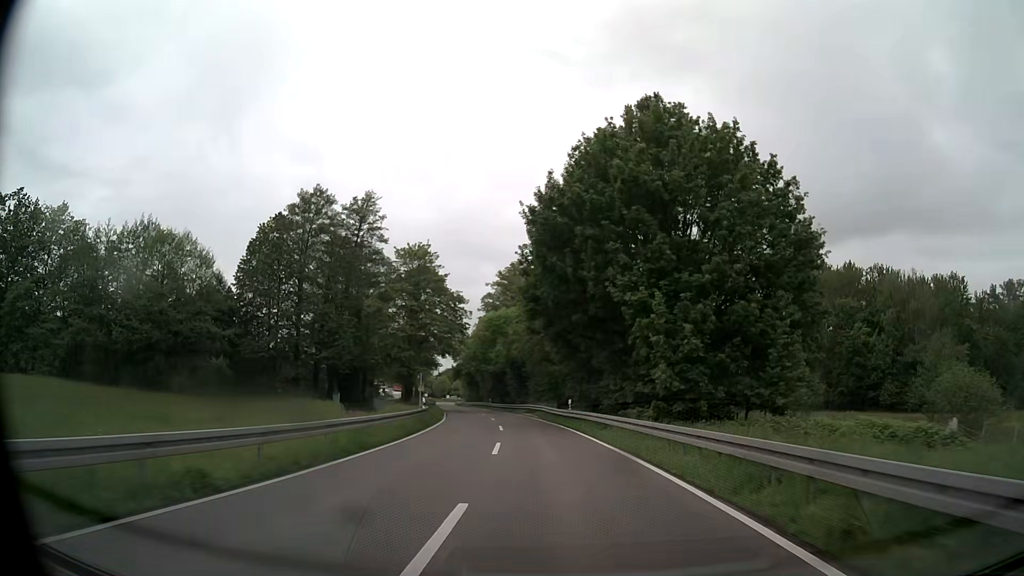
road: secondary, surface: asphalt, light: Day
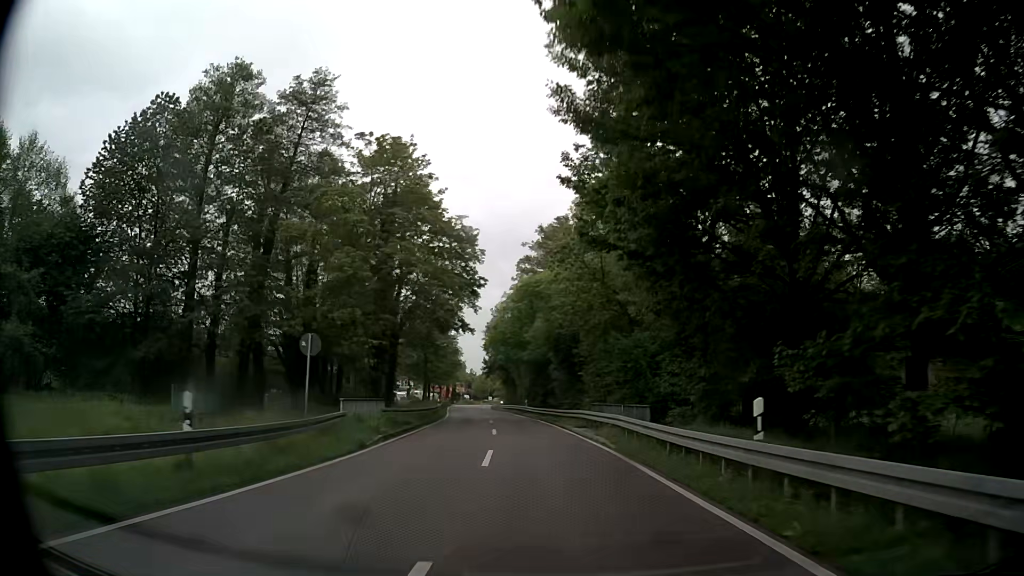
(-1.0, +27.3) m; -4°
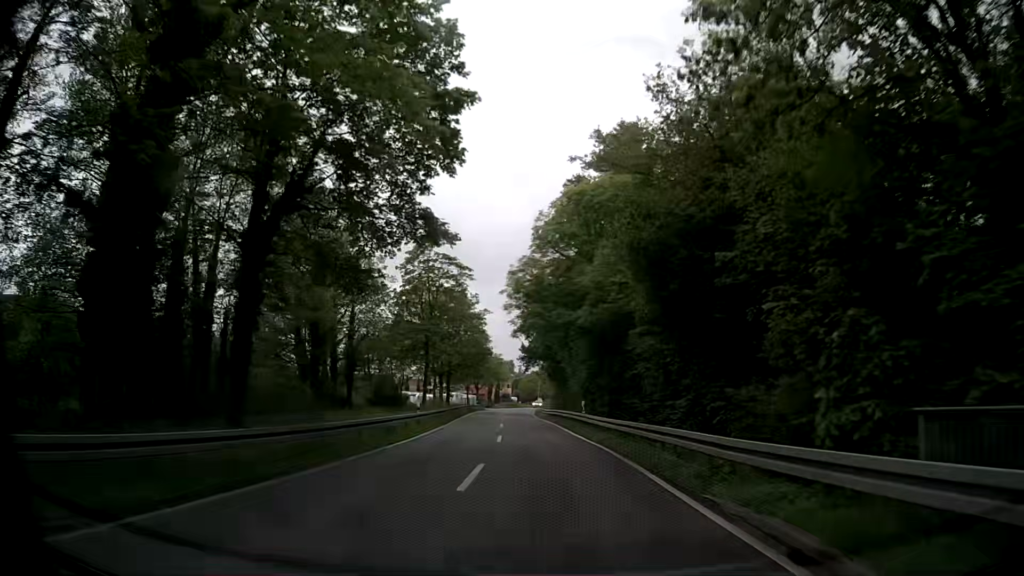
(-1.0, +27.4) m; -5°
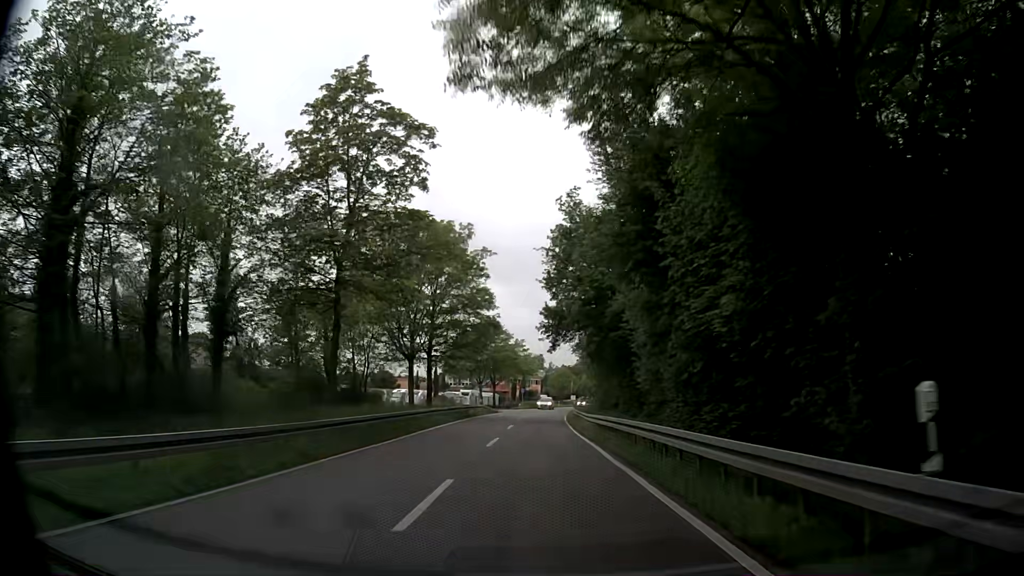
(-0.5, +27.5) m; -3°
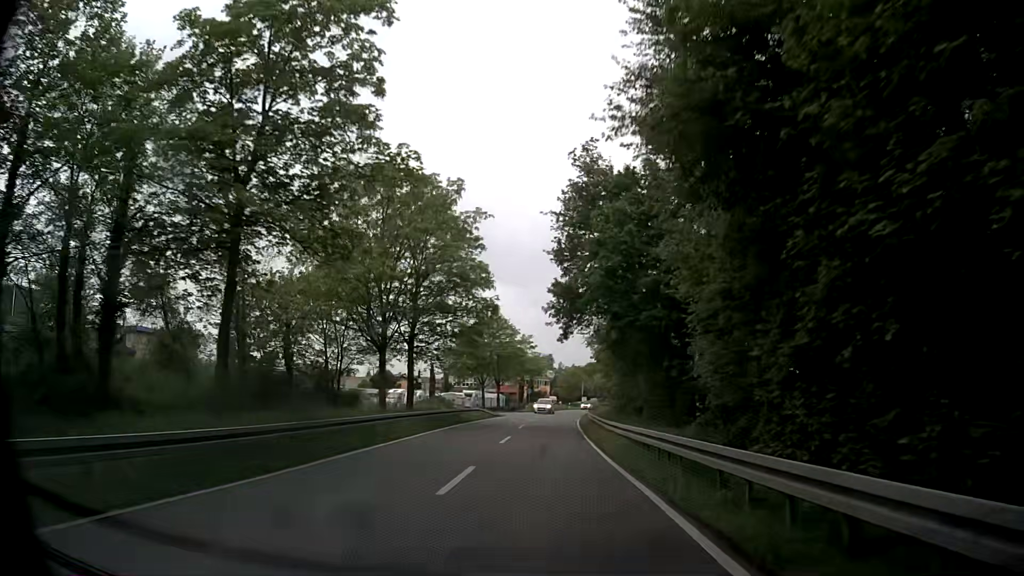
(0.0, +9.2) m; -1°
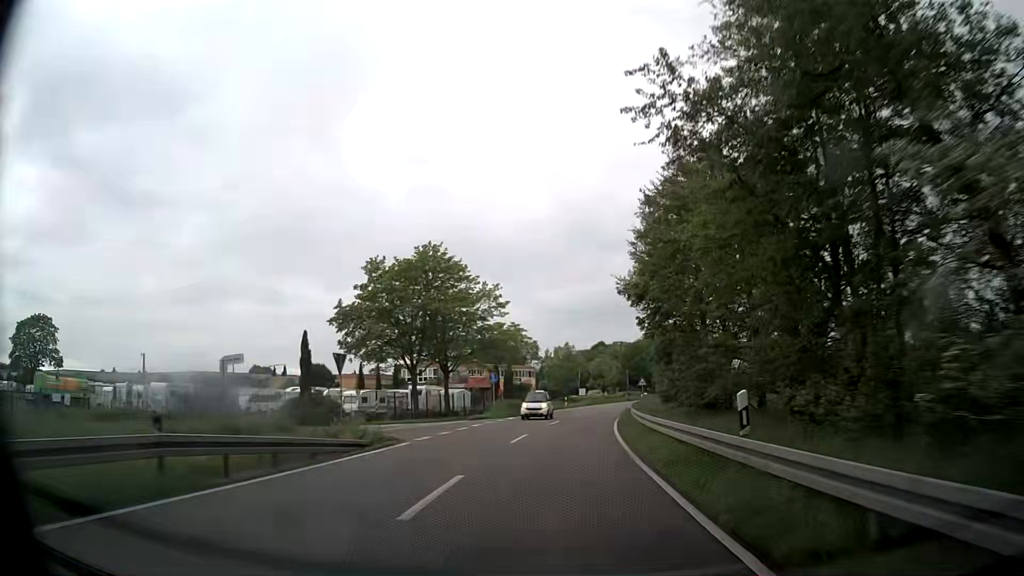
(+0.4, +38.5) m; +1°
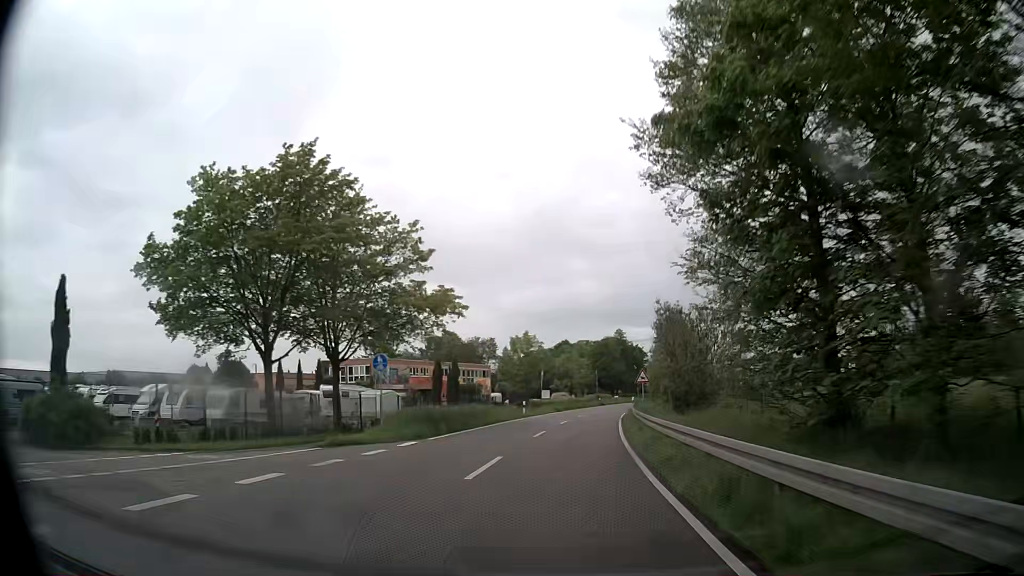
(+0.7, +20.1) m; +4°
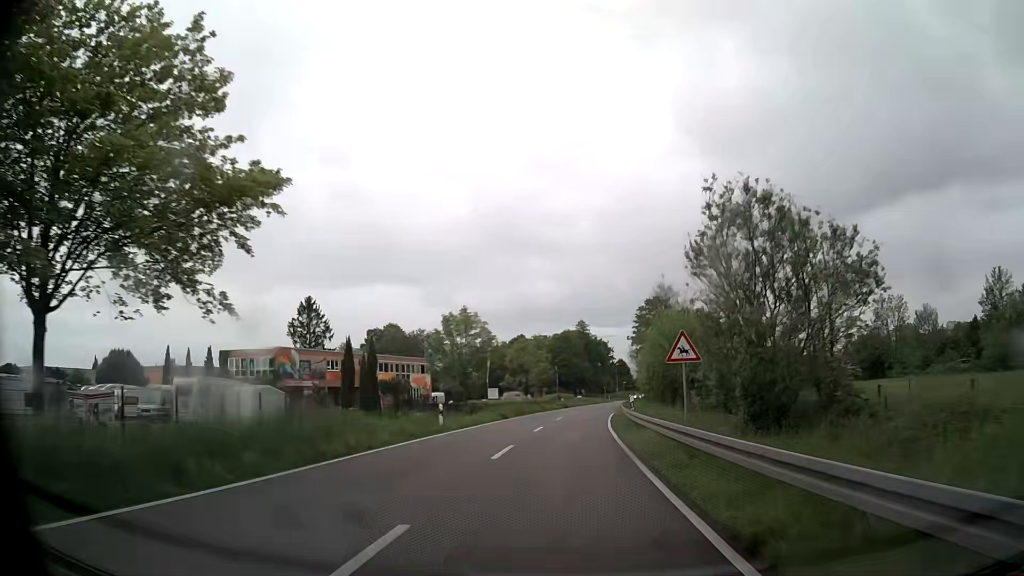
(+0.6, +20.2) m; +4°
(0, +10) (0, +20) (+1, +30) (+2, +40) (+2, +50) (+4, +60) (+5, +70) (+6, +80) (+8, +90) (+10, +99) m
